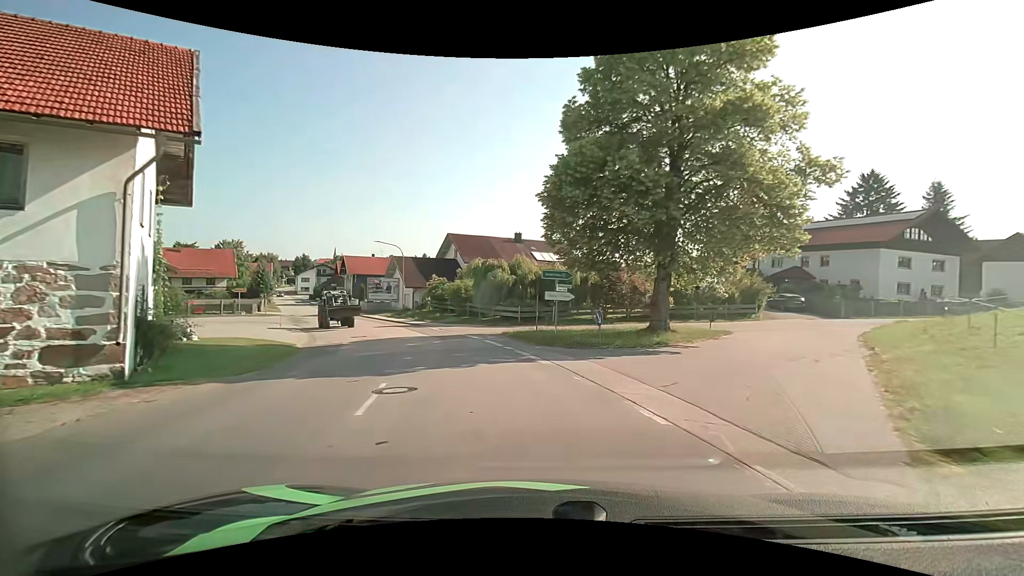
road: tertiary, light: Day
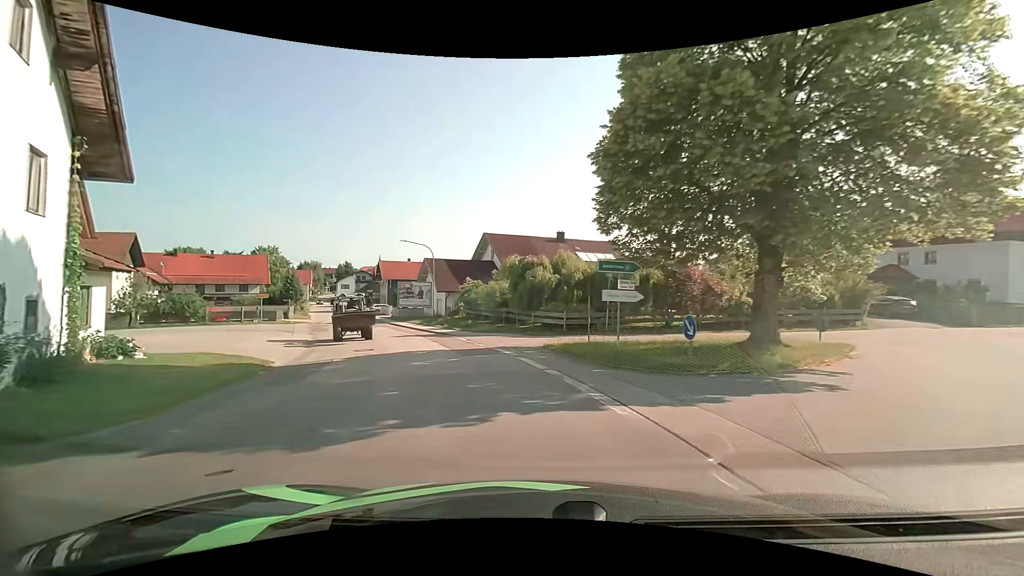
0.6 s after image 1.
(-0.2, +5.6) m; -5°
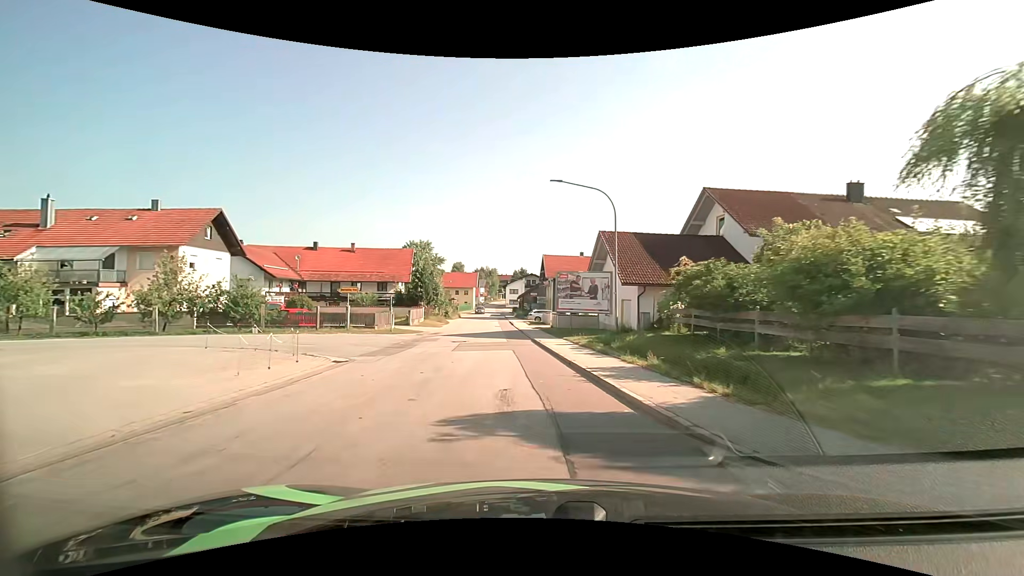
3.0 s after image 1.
(-4.2, +22.3) m; -20°
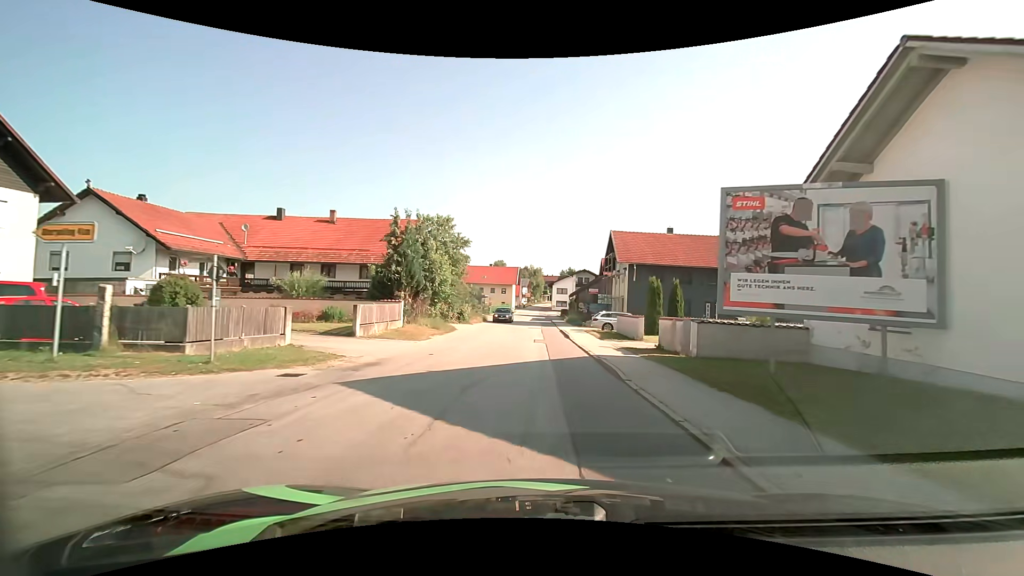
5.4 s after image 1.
(-1.7, +23.0) m; -5°
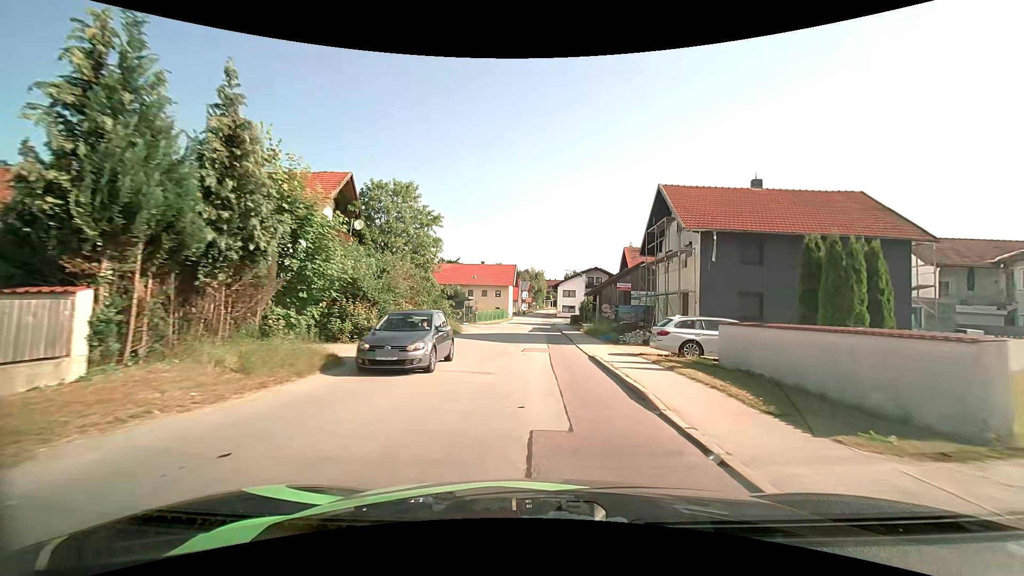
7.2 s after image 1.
(-0.1, +18.8) m; 0°
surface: asphalt
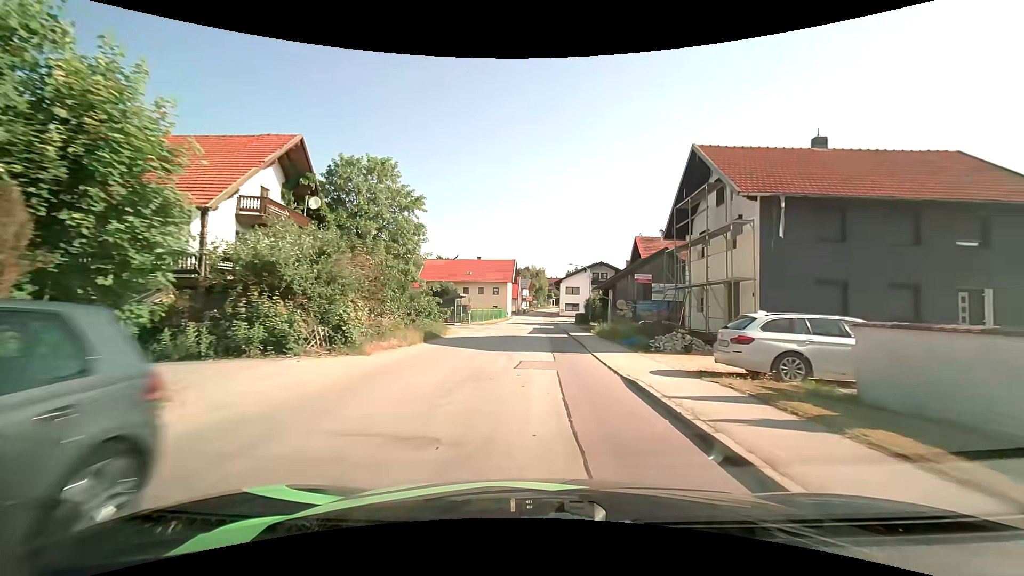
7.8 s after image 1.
(0.0, +6.4) m; 0°
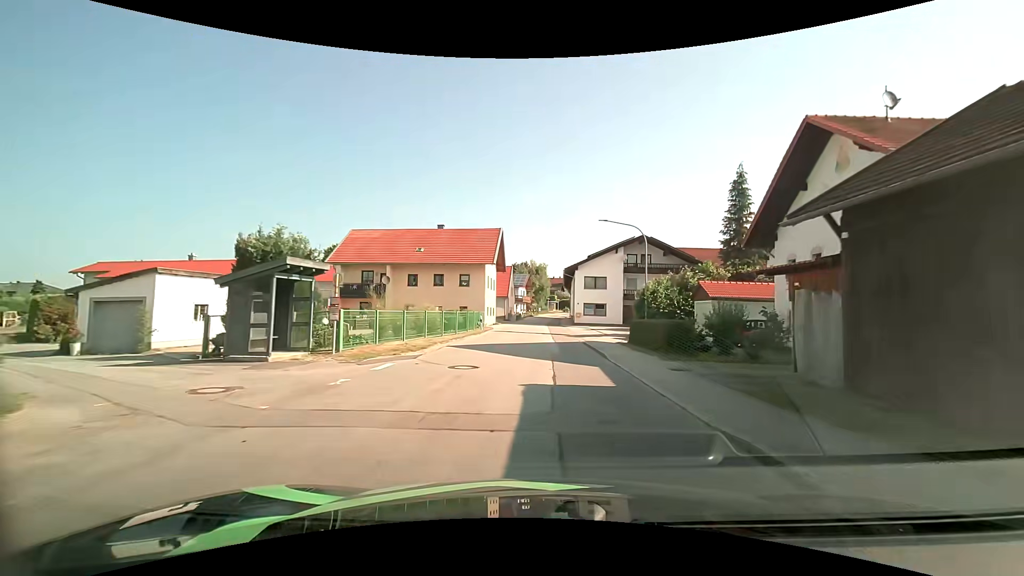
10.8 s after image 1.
(-0.4, +32.8) m; -1°
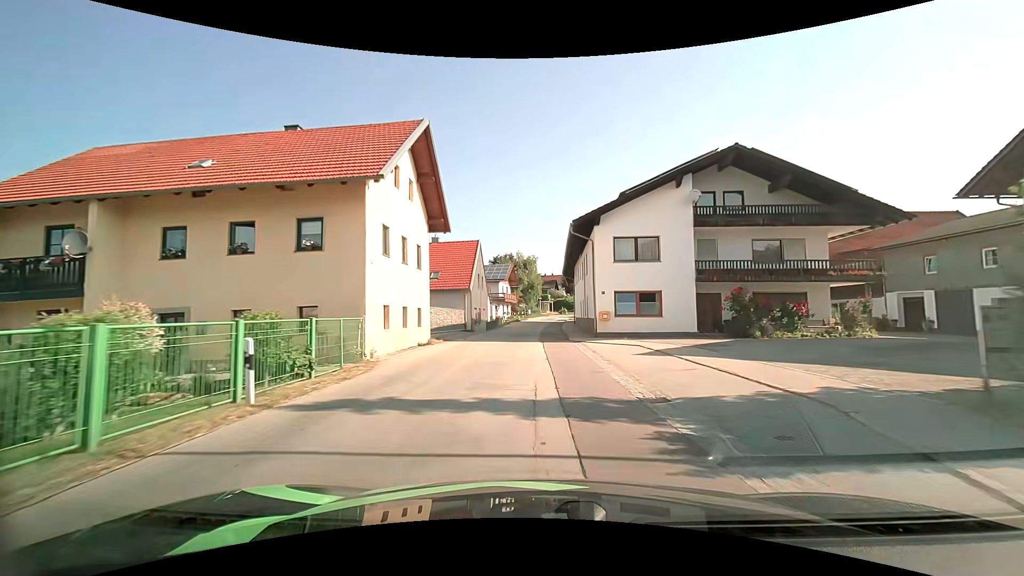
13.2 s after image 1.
(+0.5, +27.3) m; +1°
(0, +10) (0, +20) (0, +30) (0, +40) (0, +50) (0, +60) (+1, +70) (+3, +80) (+5, +90) (+8, +99) m
